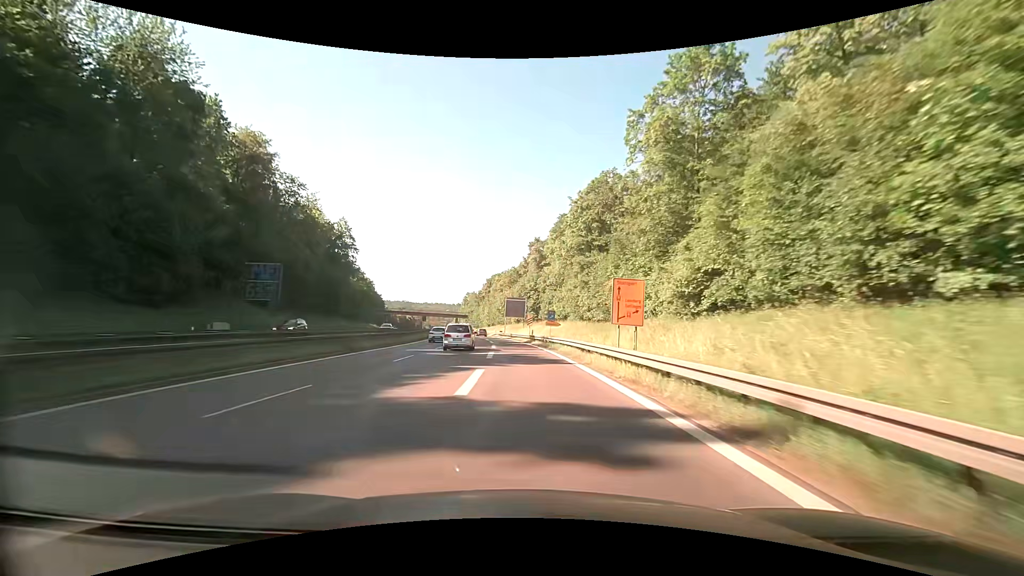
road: trunk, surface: asphalt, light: Day
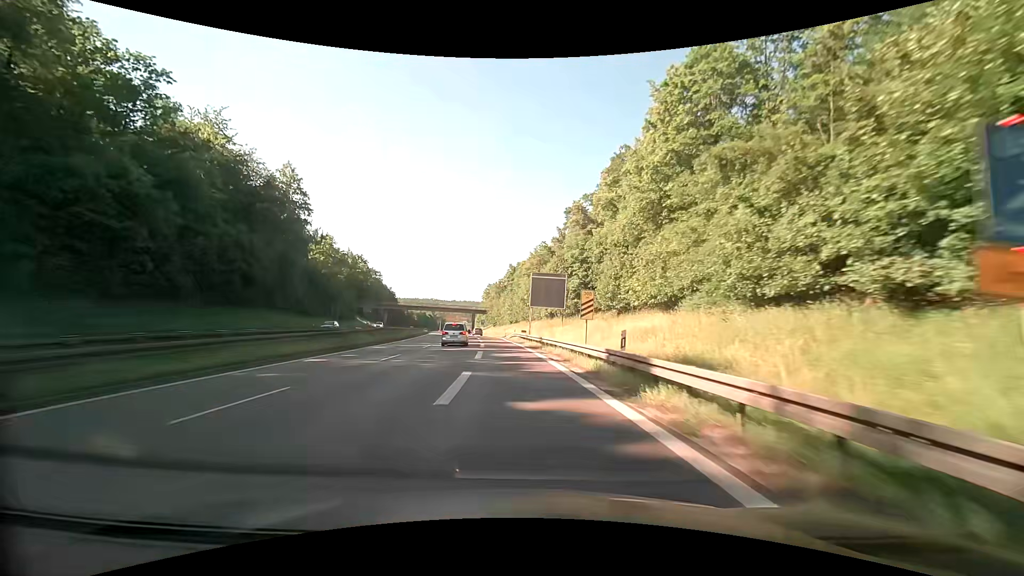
(-0.8, +37.2) m; -3°
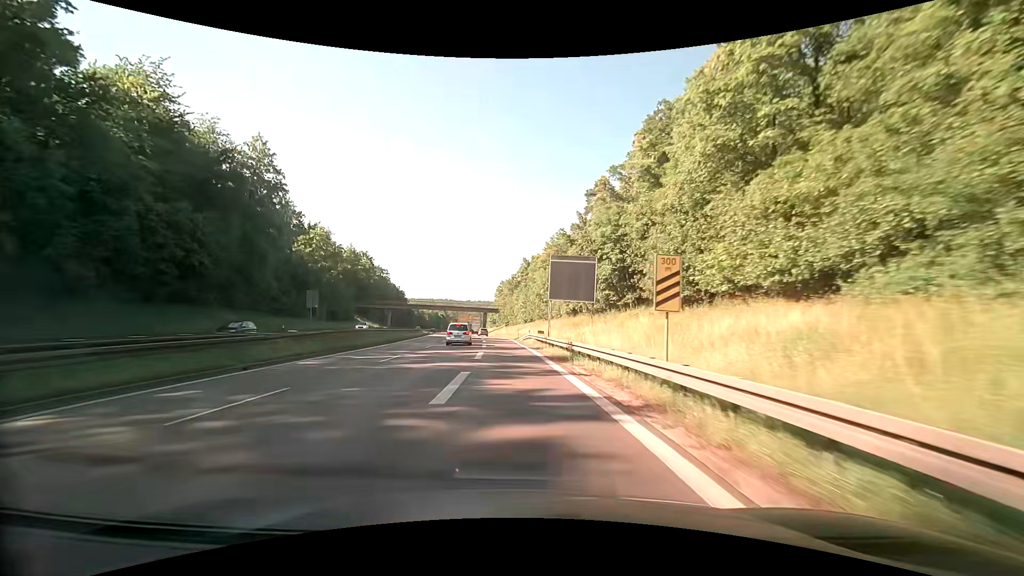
(-0.2, +12.1) m; -2°
